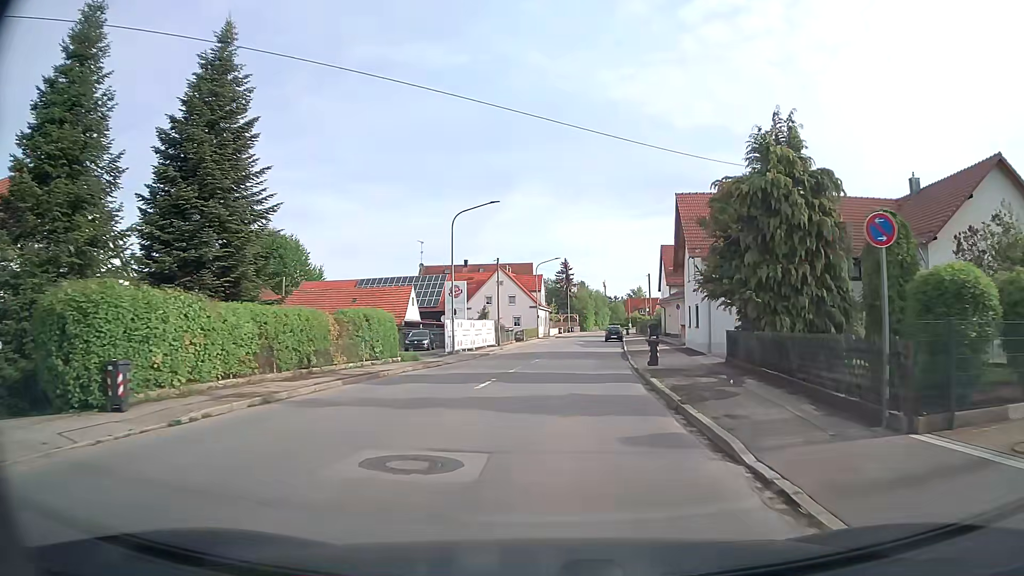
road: tertiary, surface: asphalt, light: Day
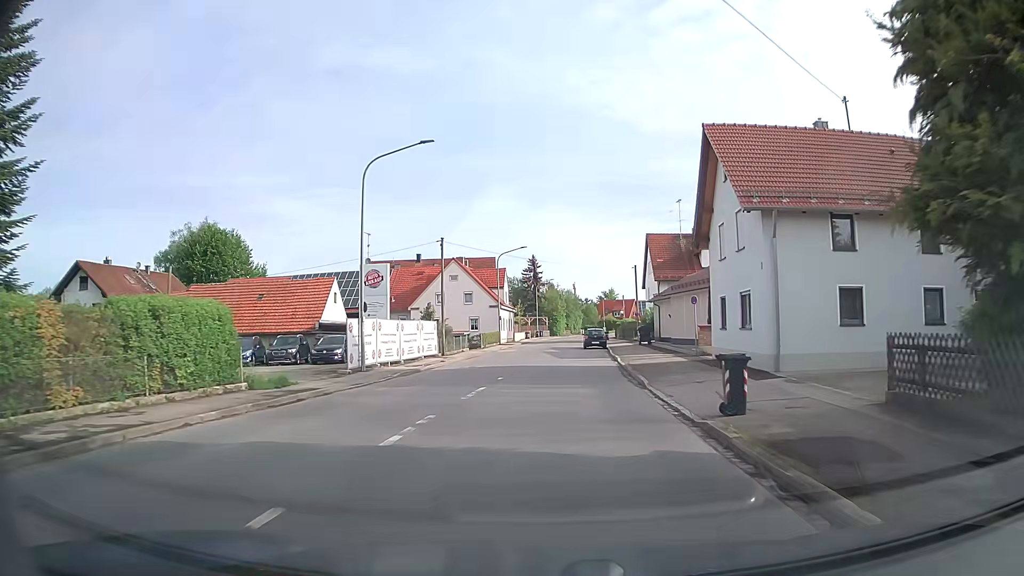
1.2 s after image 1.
(+0.4, +13.5) m; +3°
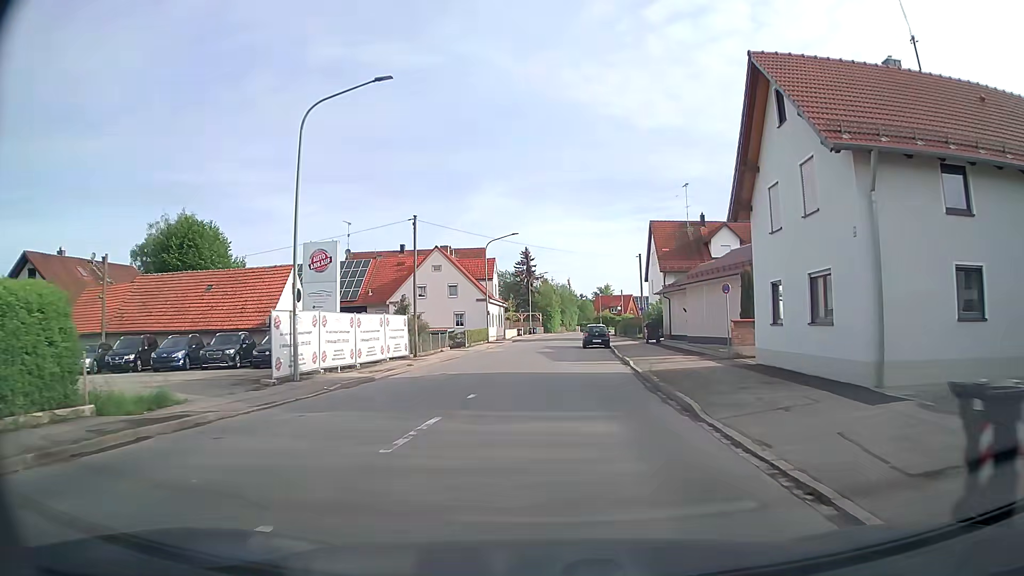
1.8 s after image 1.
(0.0, +6.5) m; 0°
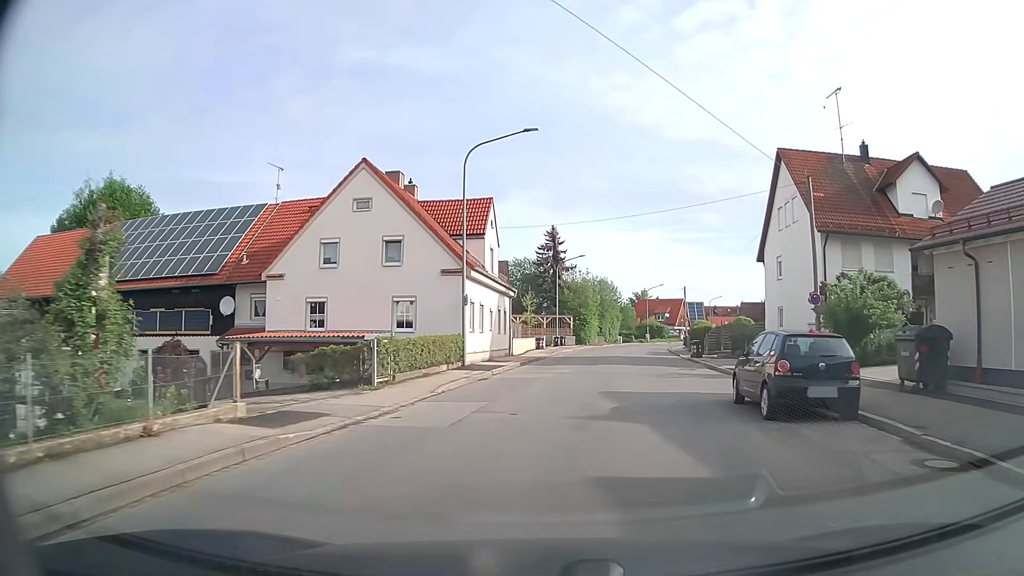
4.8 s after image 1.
(-0.6, +30.9) m; -2°
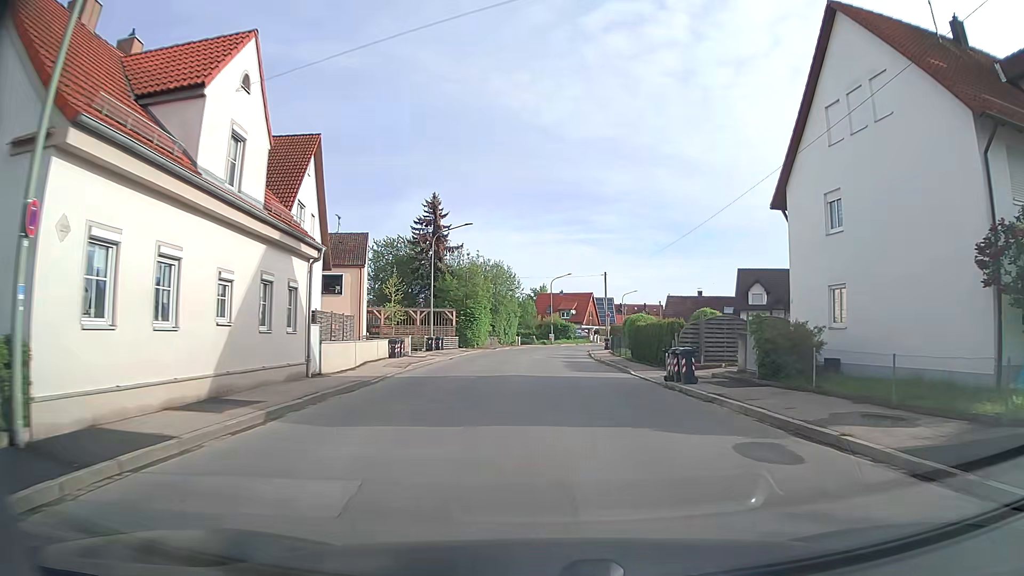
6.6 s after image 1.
(+1.6, +18.8) m; +9°
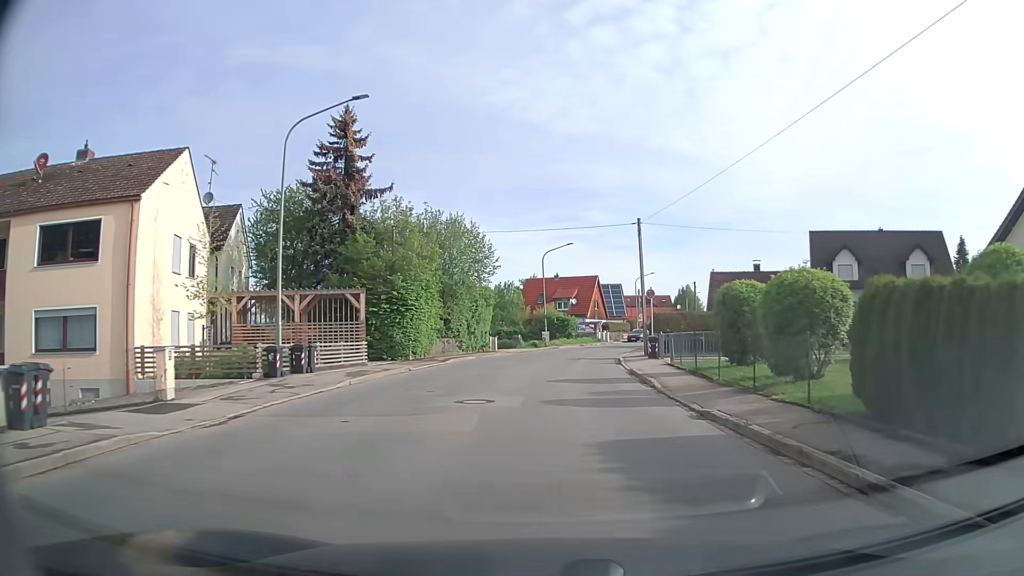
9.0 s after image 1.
(0.0, +26.2) m; 0°
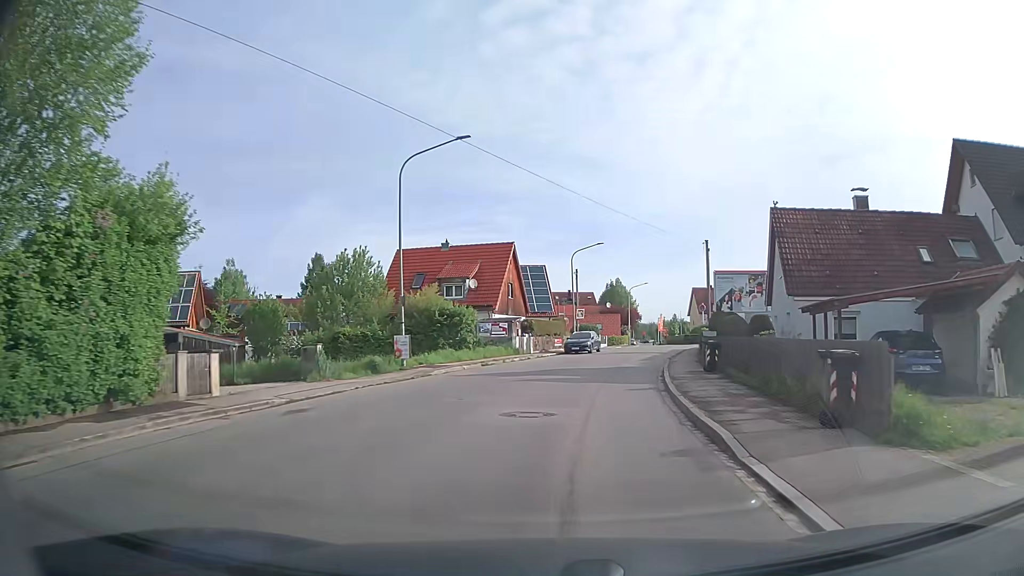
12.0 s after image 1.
(+1.9, +32.8) m; +9°
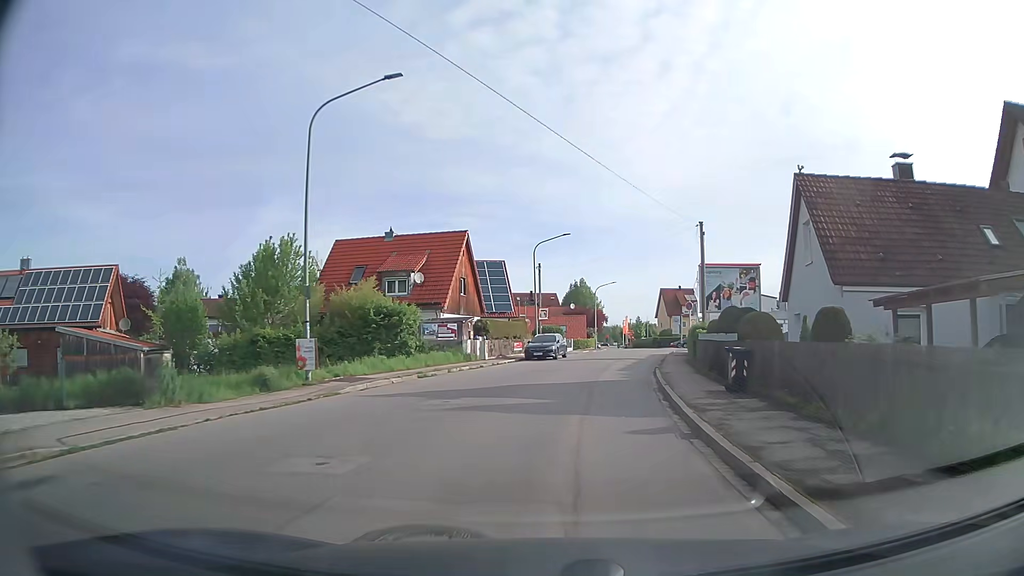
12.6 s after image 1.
(+0.2, +6.7) m; +3°
(0, +10) (+1, +20) (+3, +30) (+5, +40) (+7, +49) (+9, +59) (+11, +69) (+13, +79) (+14, +89) (+14, +99) m
